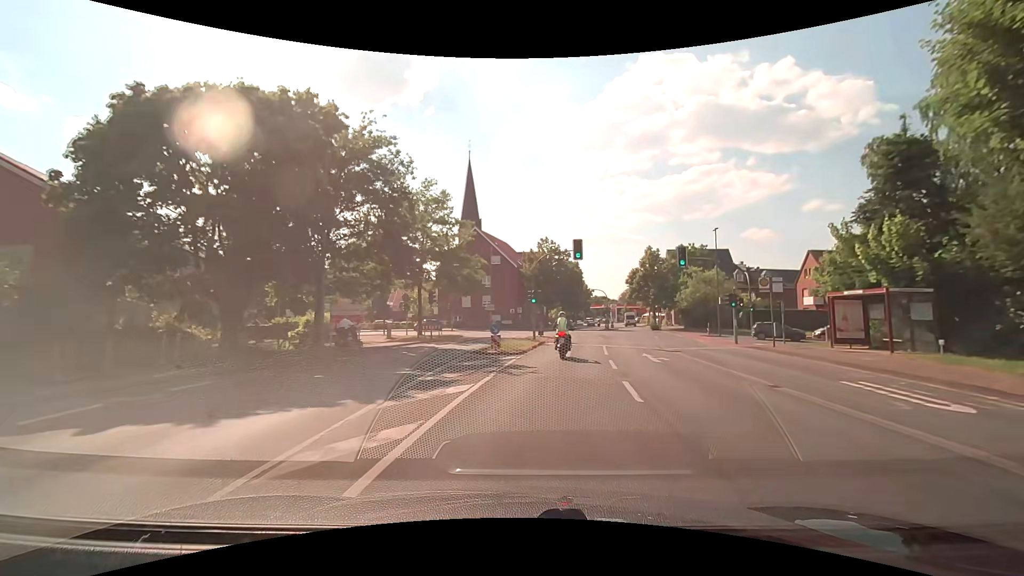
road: secondary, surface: asphalt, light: Day
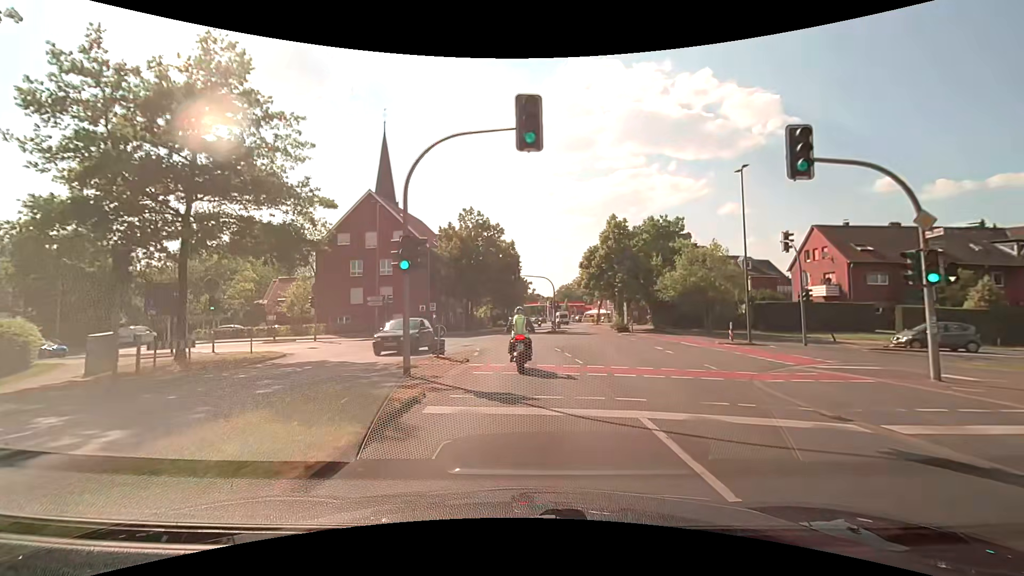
(+1.7, +20.6) m; +8°
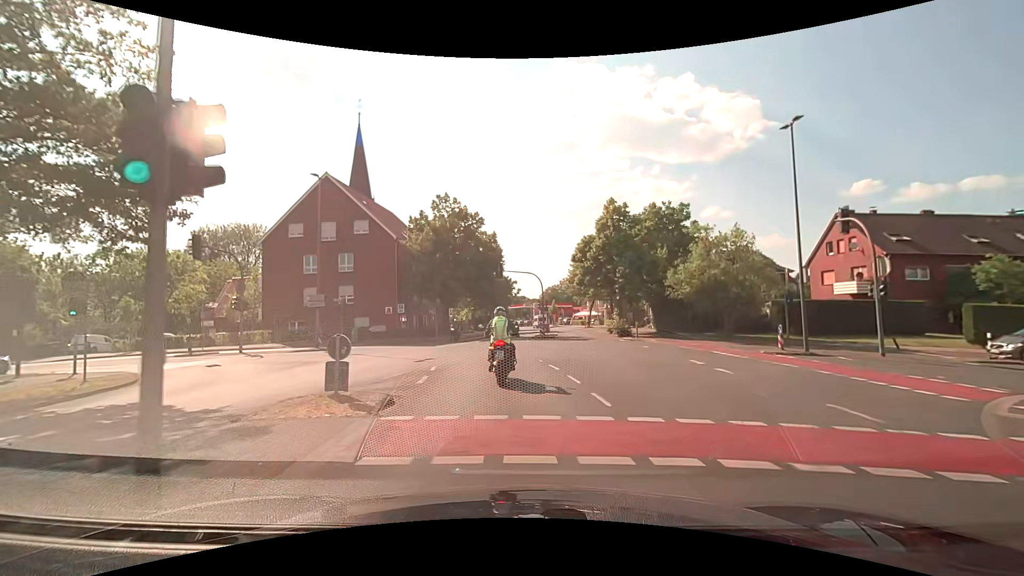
(+0.1, +7.4) m; +2°
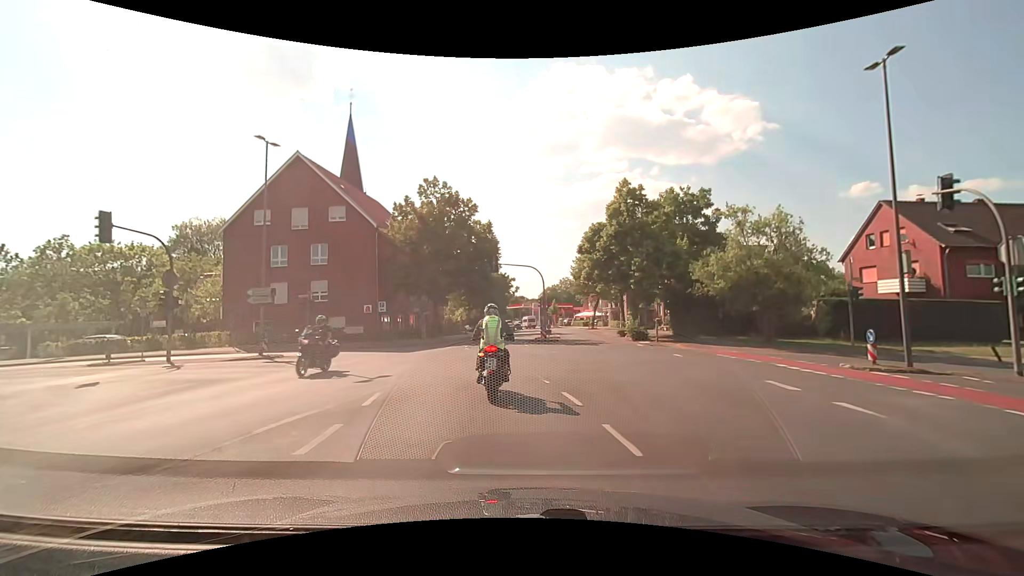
(0.0, +5.6) m; -1°
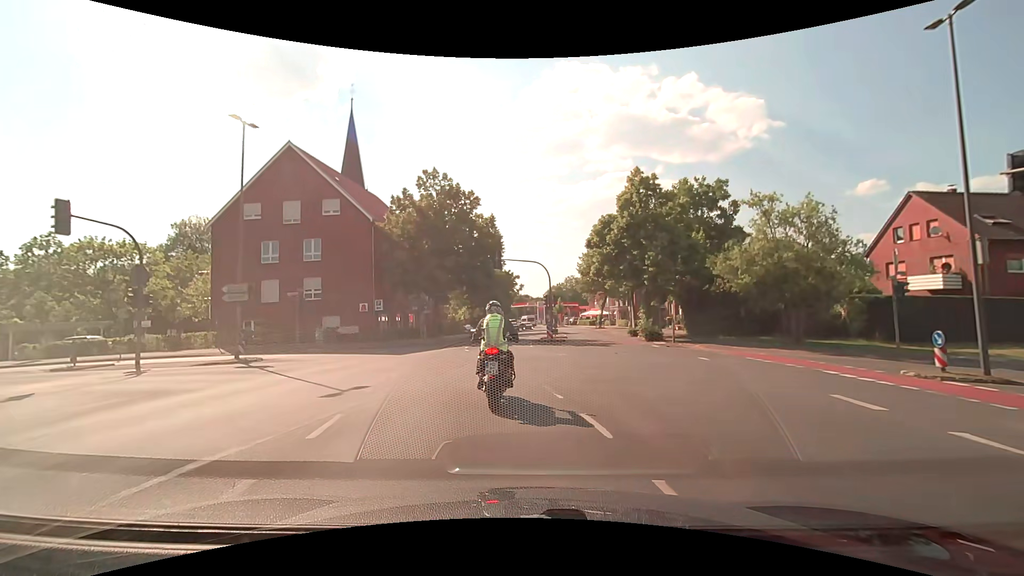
(0.0, +2.2) m; -2°
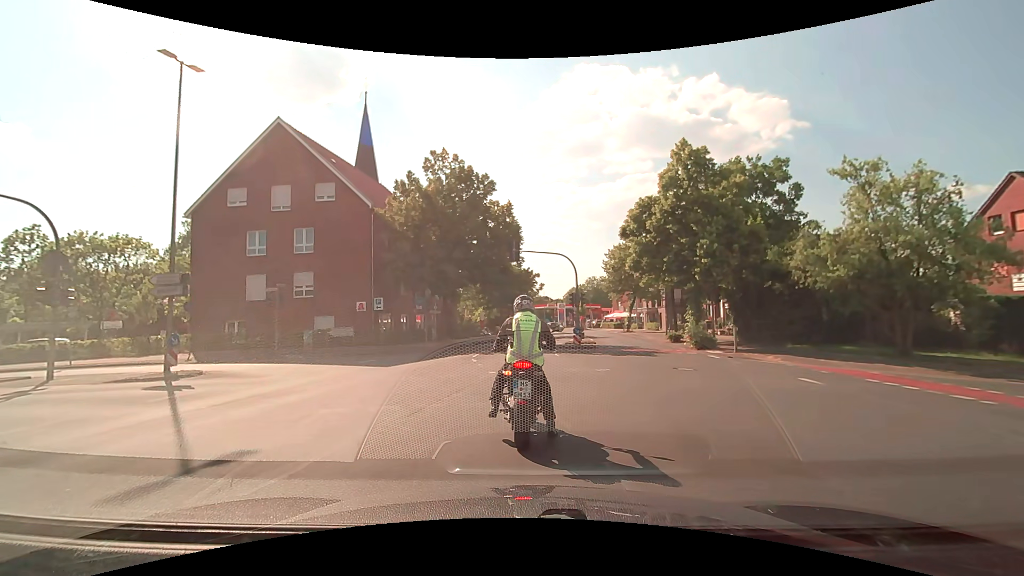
(+0.1, +5.0) m; +1°
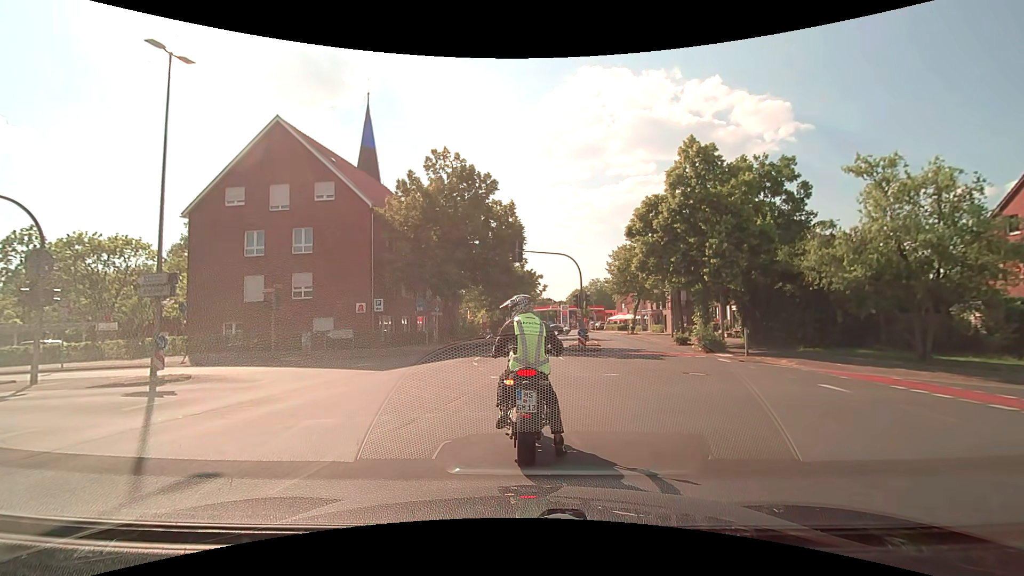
(0.0, +0.7) m; 0°
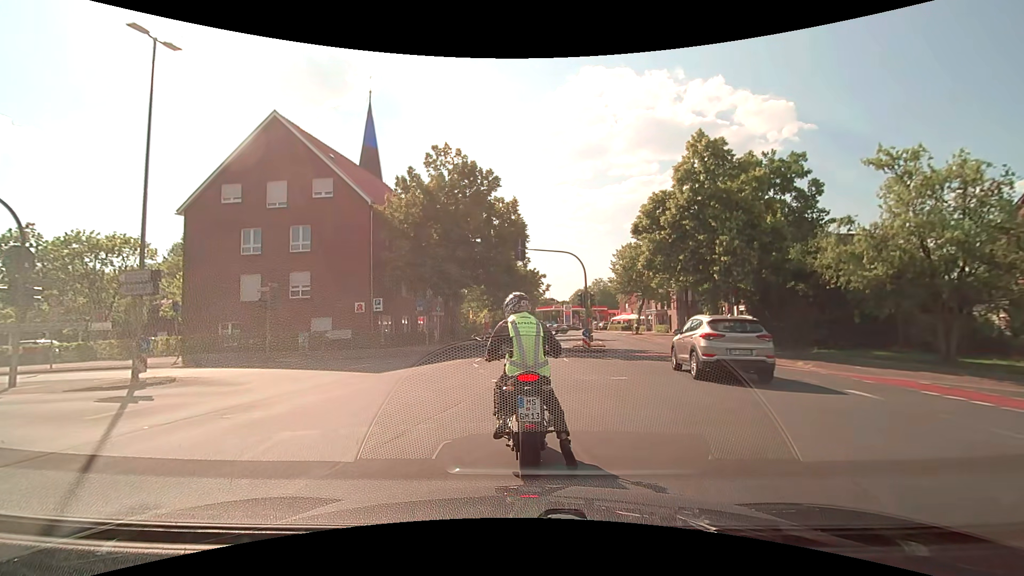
(0.0, +0.9) m; 0°
